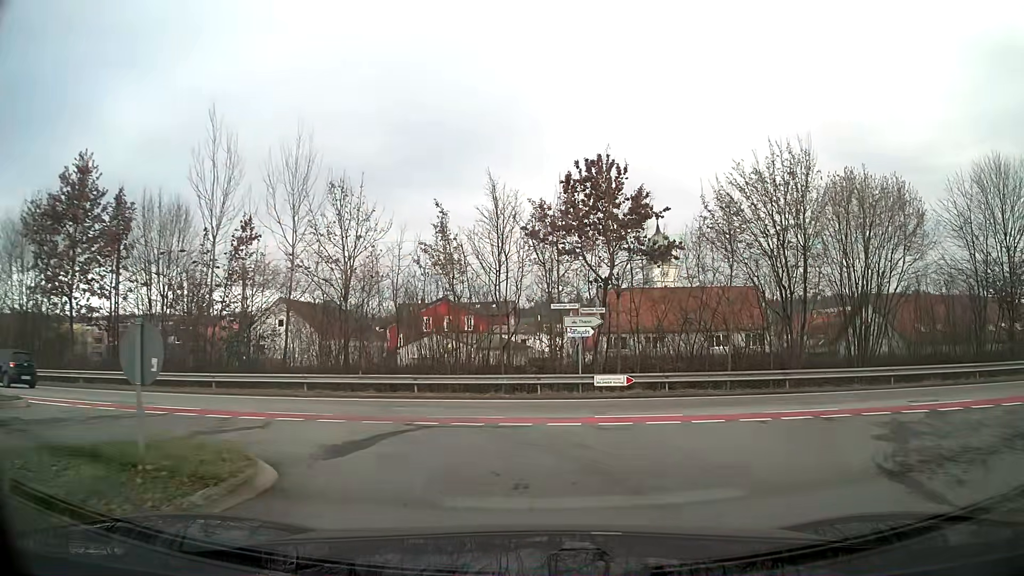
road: unclassified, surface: asphalt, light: Day
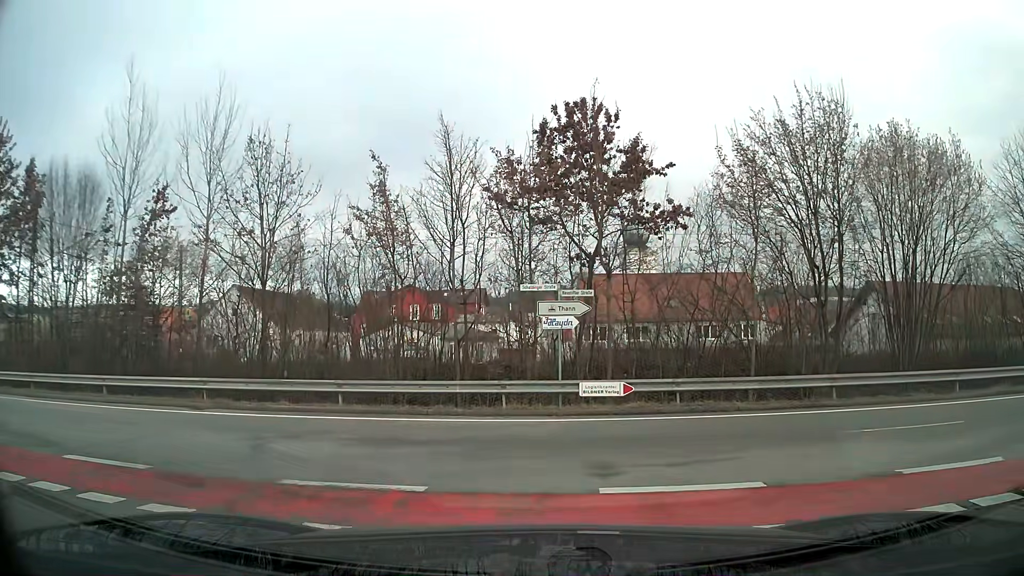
(+0.1, +5.4) m; +2°
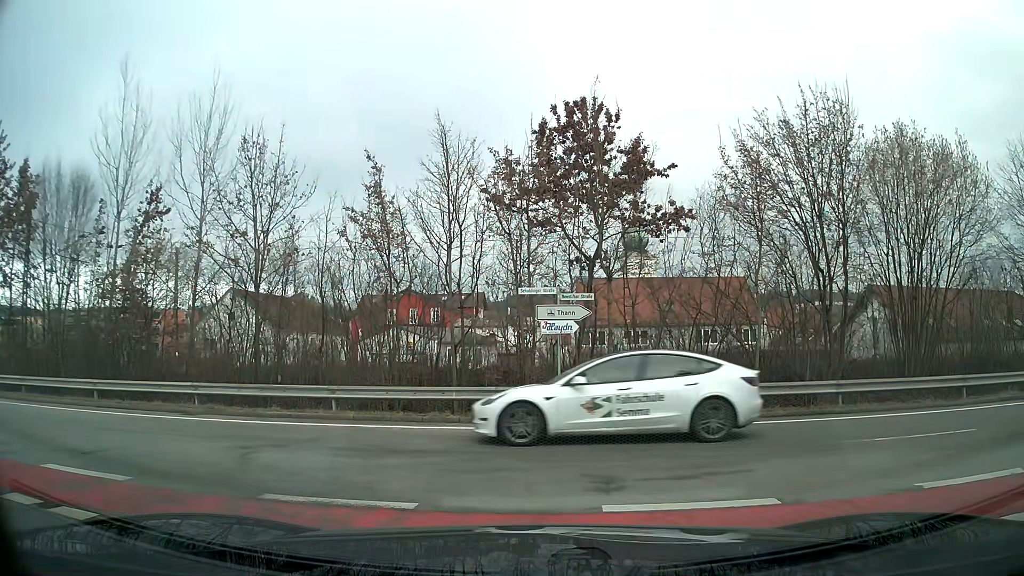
(0.0, +0.5) m; 0°
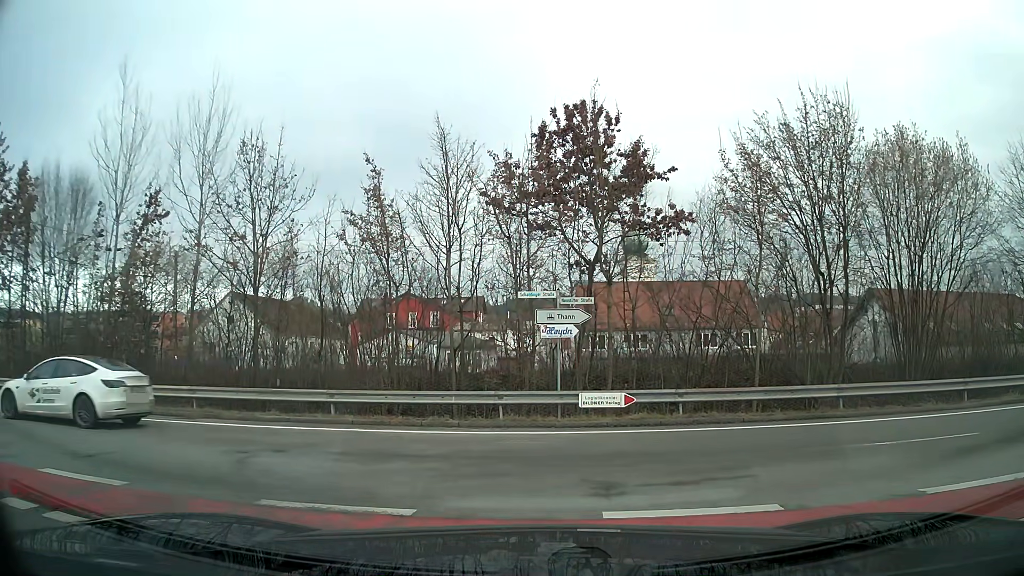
(0.0, +0.1) m; 0°
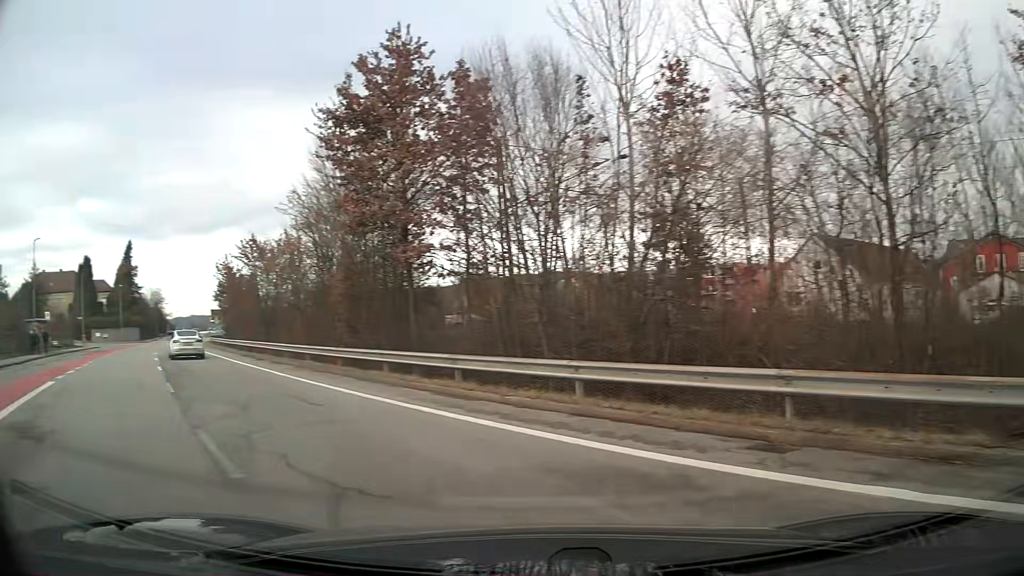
(-4.8, +9.2) m; -57°
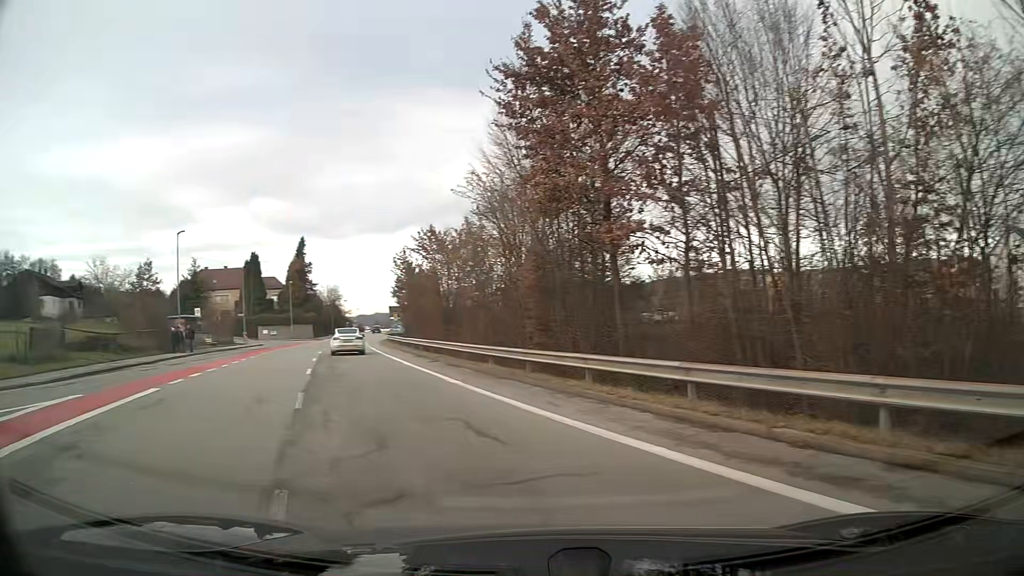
(-0.6, +4.0) m; -15°
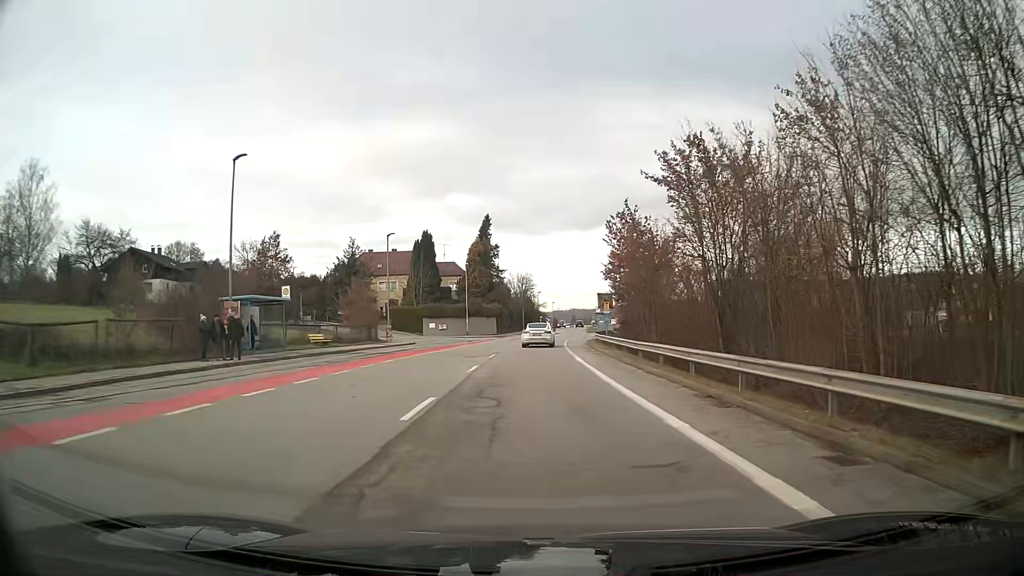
(-3.4, +21.0) m; -12°
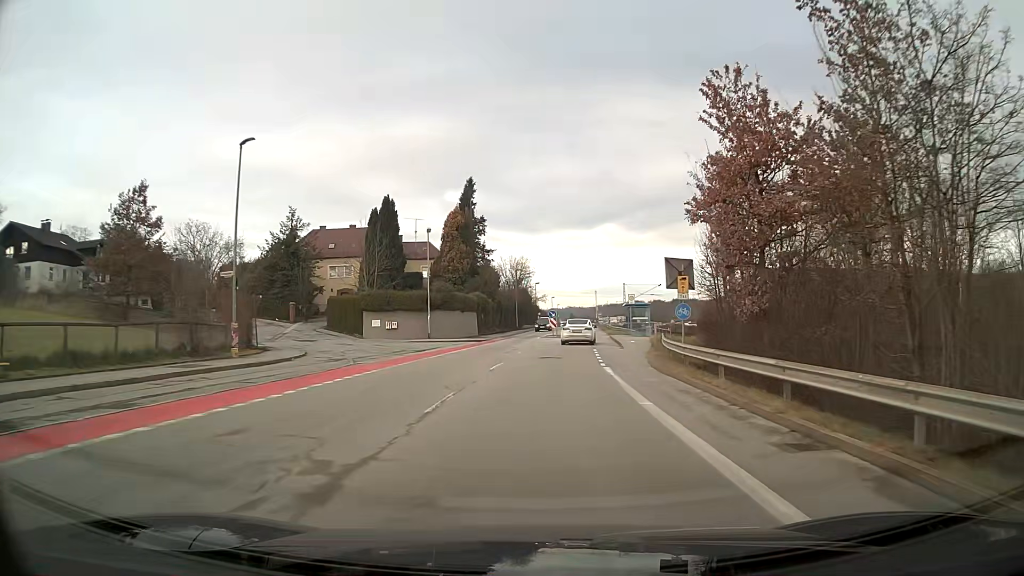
(0.0, +26.9) m; +1°
(0, +10) (0, +20) (+1, +30) (+2, +40) (+3, +50) (+4, +60) (+5, +70) (+5, +80) (+5, +90) (+6, +100) m
